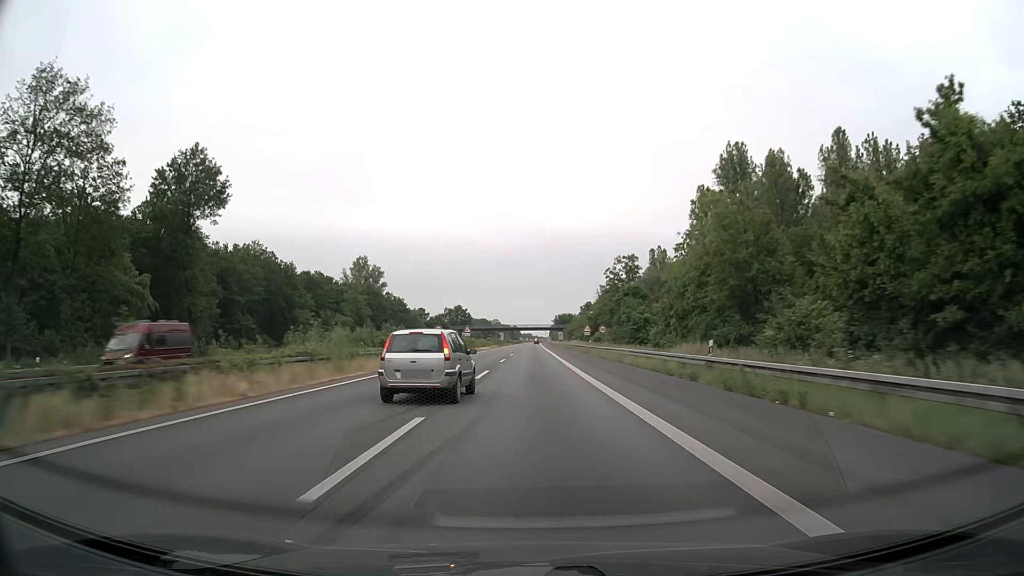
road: motorway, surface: asphalt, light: Day
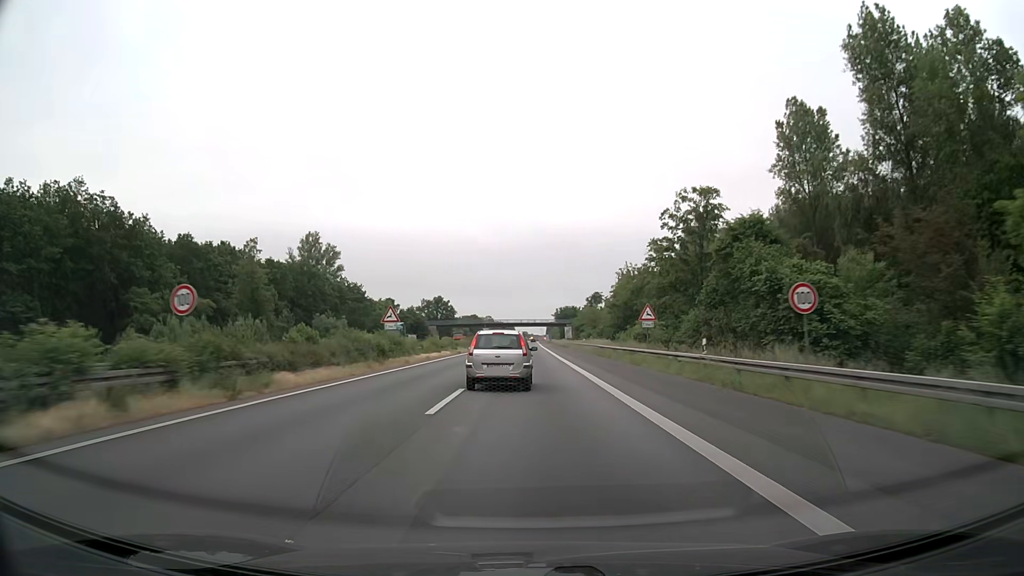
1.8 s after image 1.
(+0.1, +47.4) m; 0°
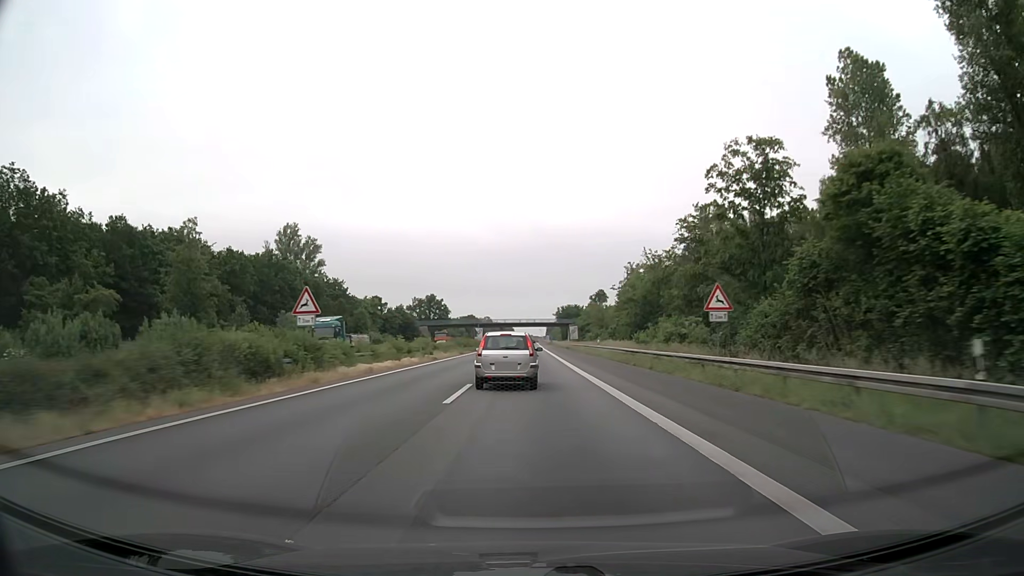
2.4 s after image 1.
(0.0, +15.8) m; 0°
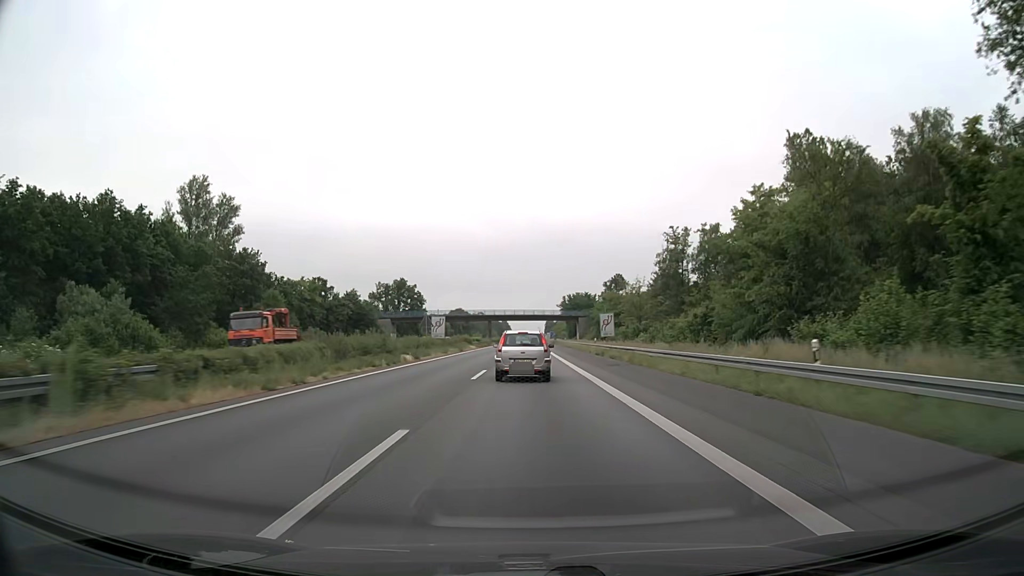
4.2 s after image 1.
(0.0, +46.3) m; 0°
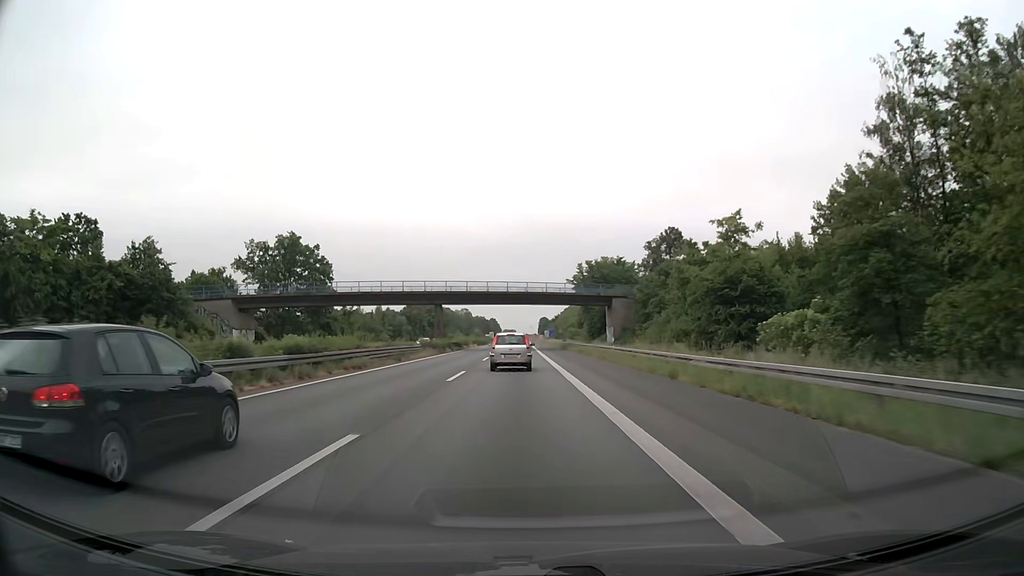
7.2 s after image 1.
(+0.7, +71.9) m; +1°
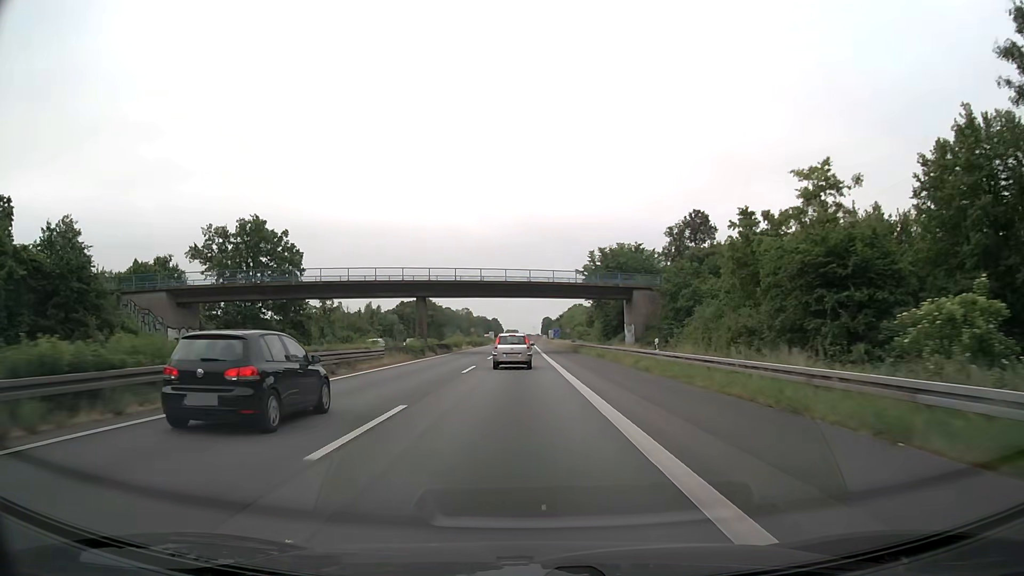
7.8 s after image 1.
(0.0, +13.6) m; 0°
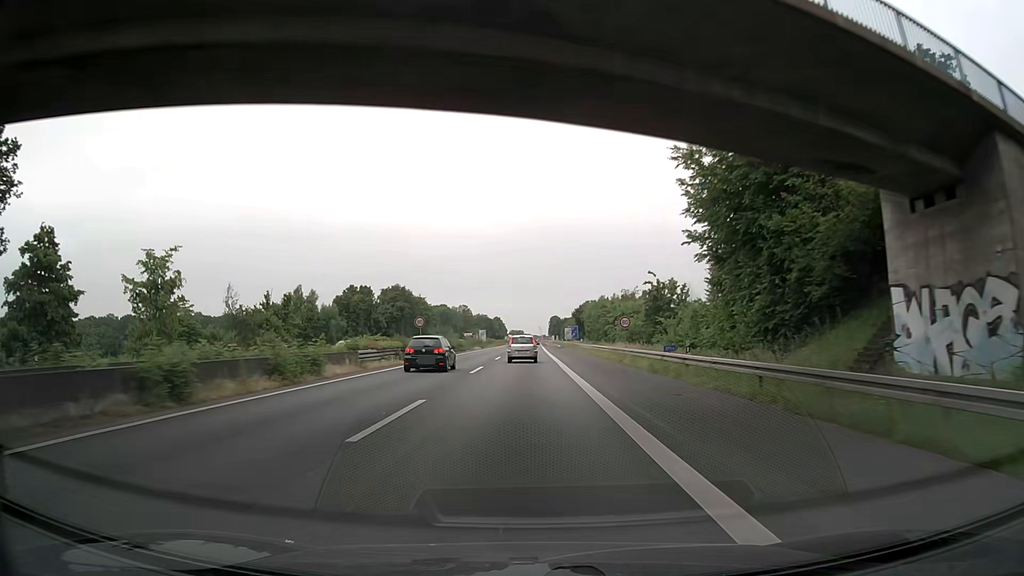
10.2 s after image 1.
(-0.3, +52.5) m; 0°
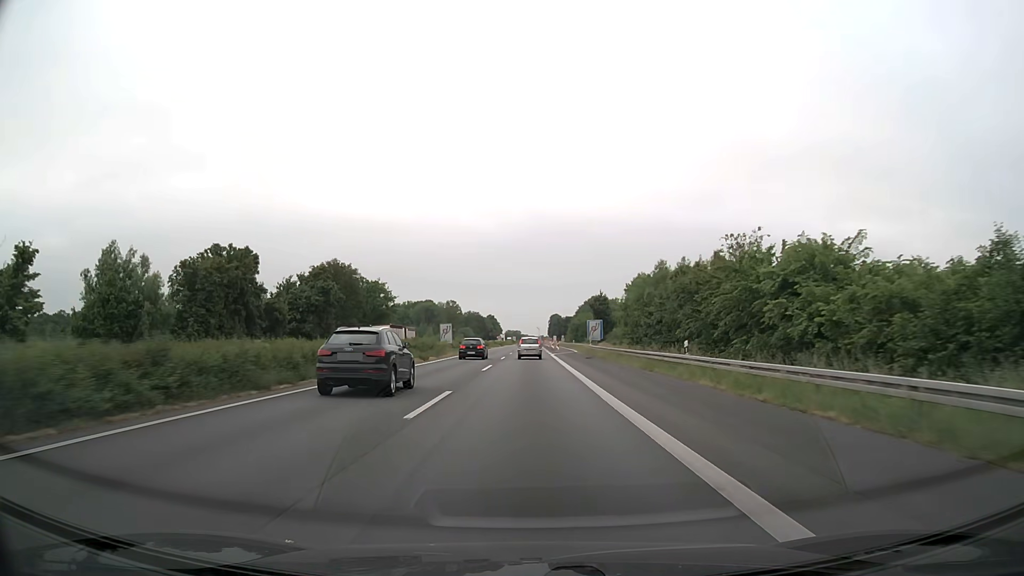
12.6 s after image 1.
(-0.1, +51.0) m; 0°
(0, +10) (0, +20) (0, +30) (0, +40) (0, +50) (0, +60) (0, +70) (0, +80) (+1, +90) (+1, +100) m
